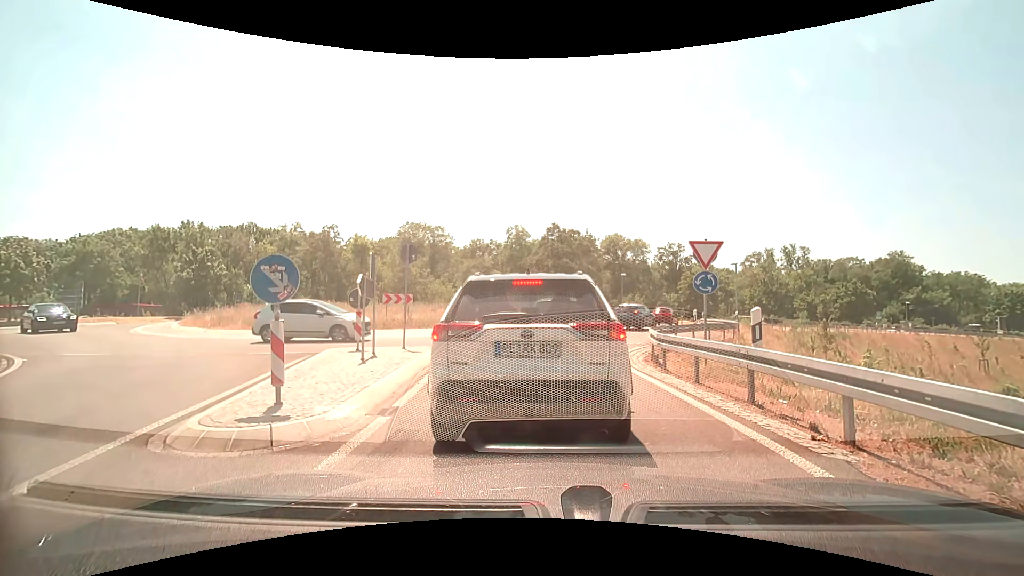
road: motorway_link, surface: asphalt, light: Day
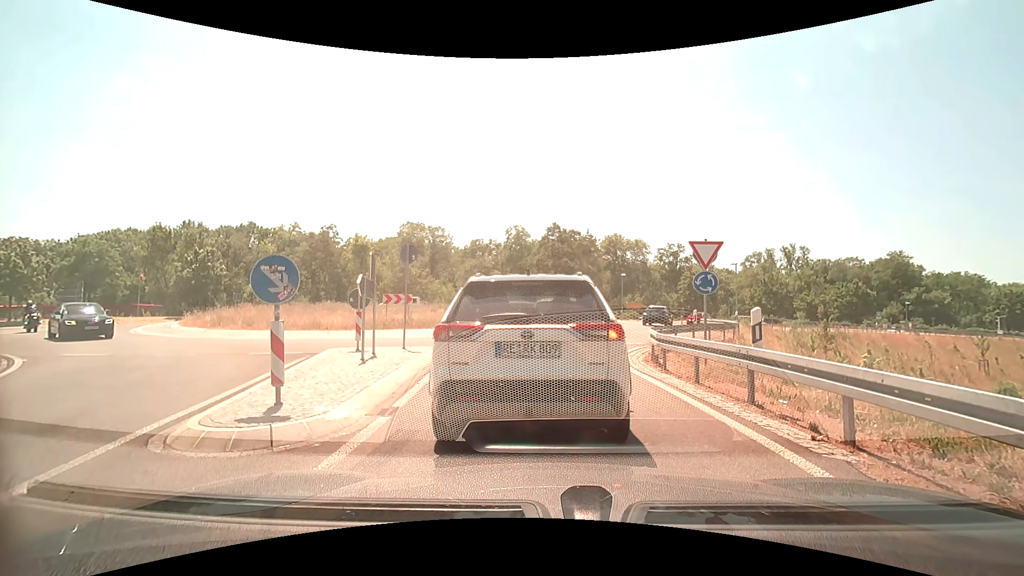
(0.0, 0.0) m; 0°
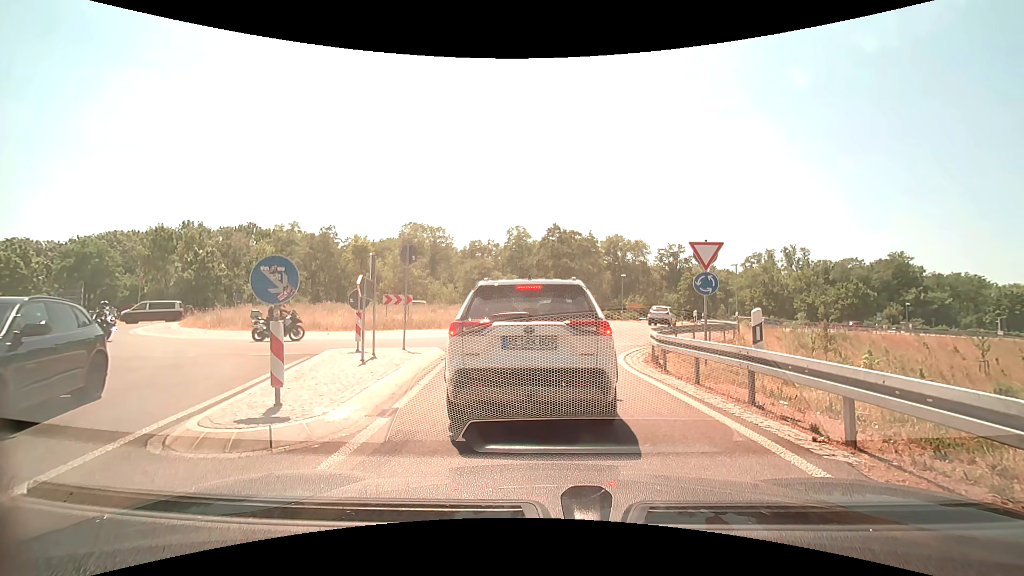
(0.0, 0.0) m; 0°
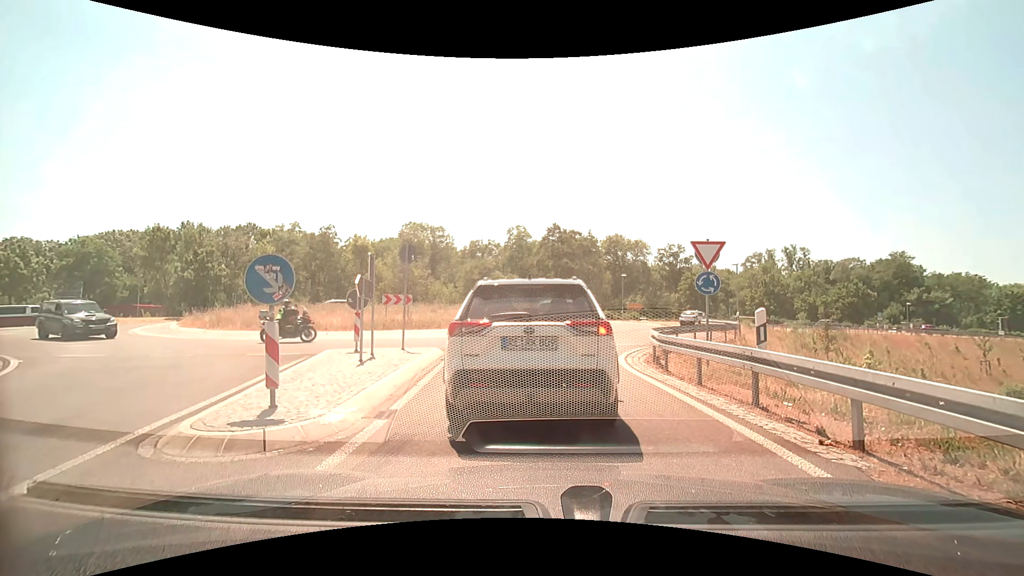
(0.0, +0.1) m; 0°
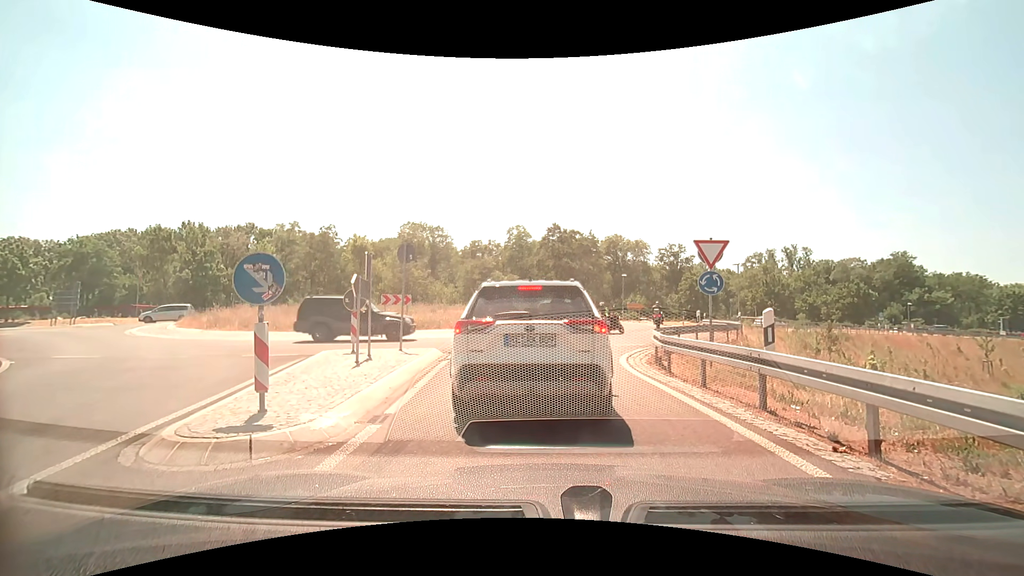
(0.0, +0.2) m; 0°
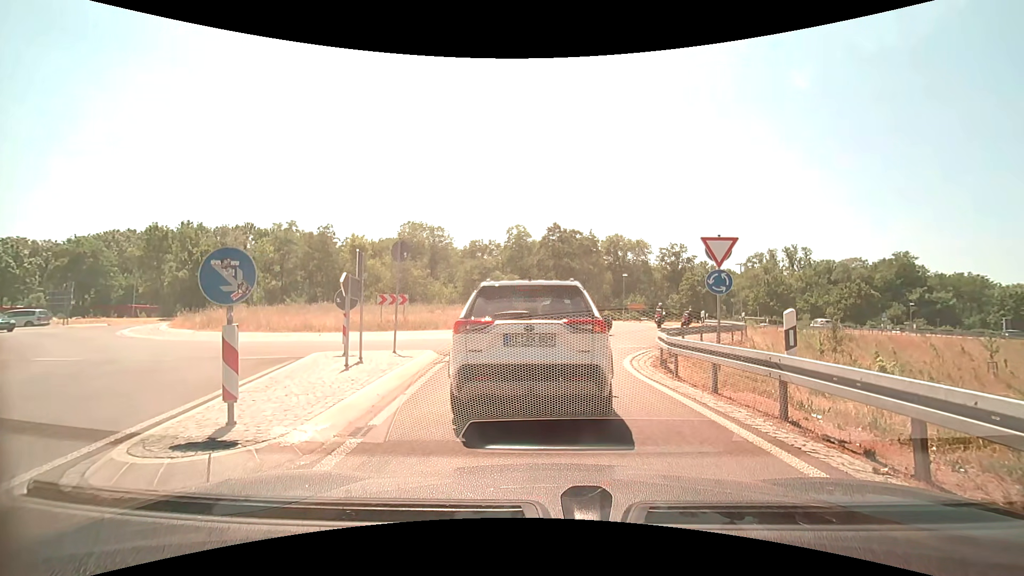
(0.0, +0.6) m; 0°
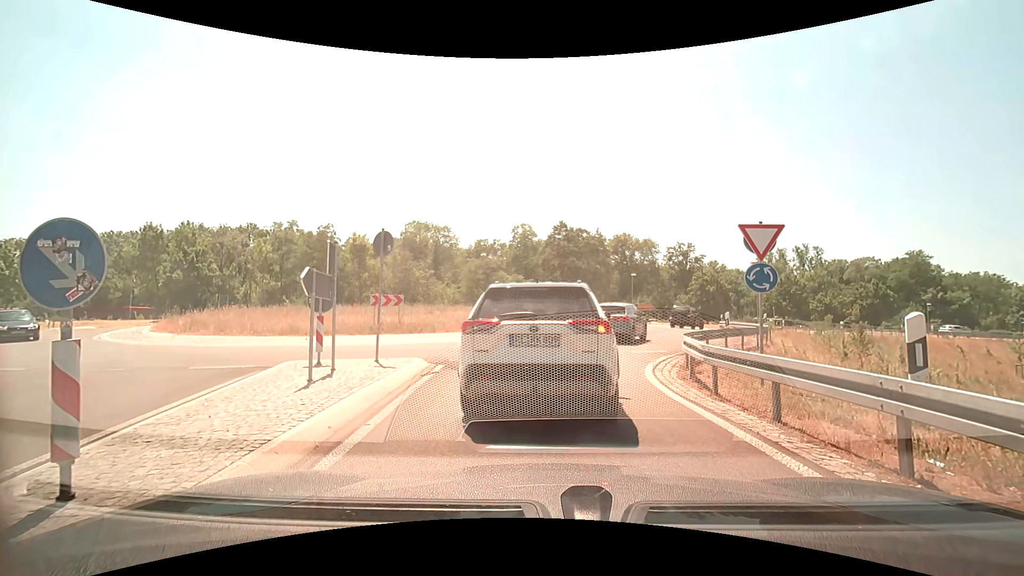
(0.0, +1.9) m; 0°
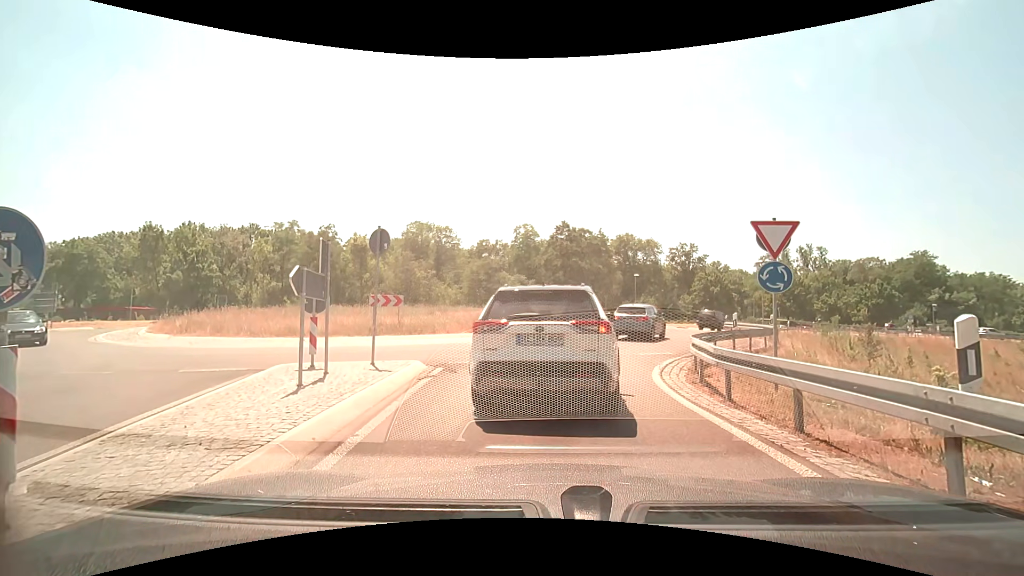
(0.0, +0.4) m; 0°
